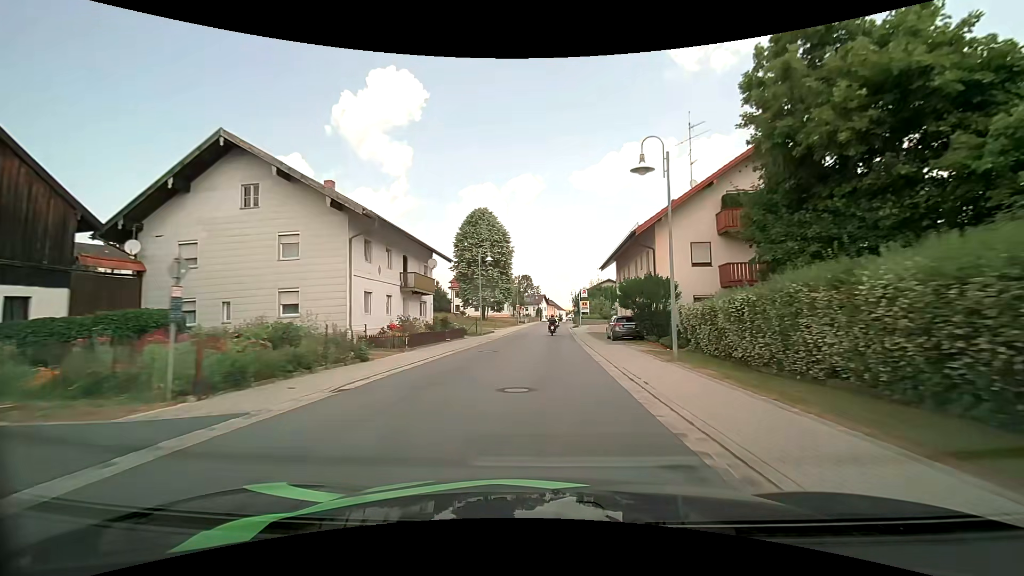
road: secondary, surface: asphalt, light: Day
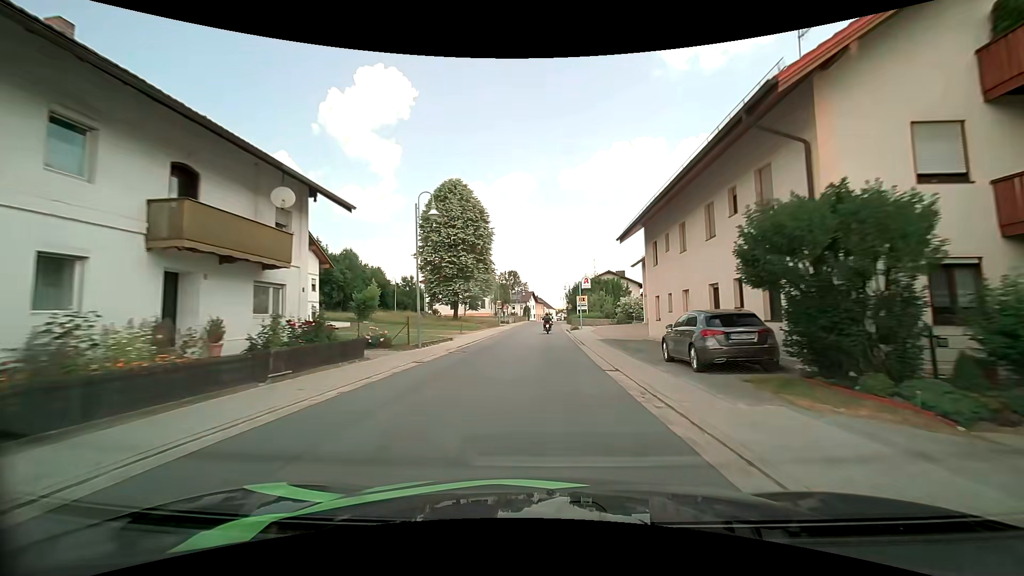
(+0.2, +17.0) m; +1°
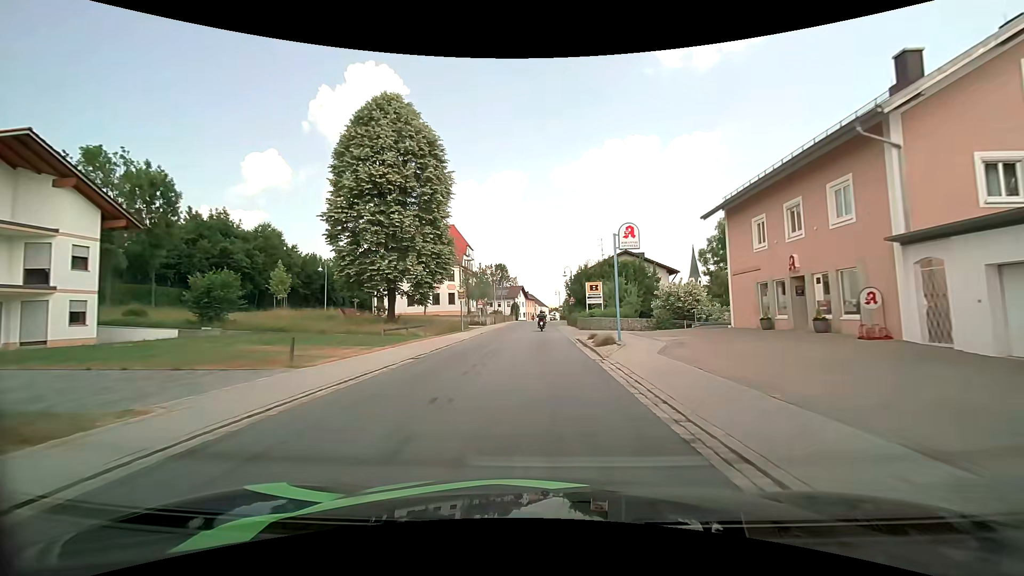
(+0.3, +25.6) m; +1°
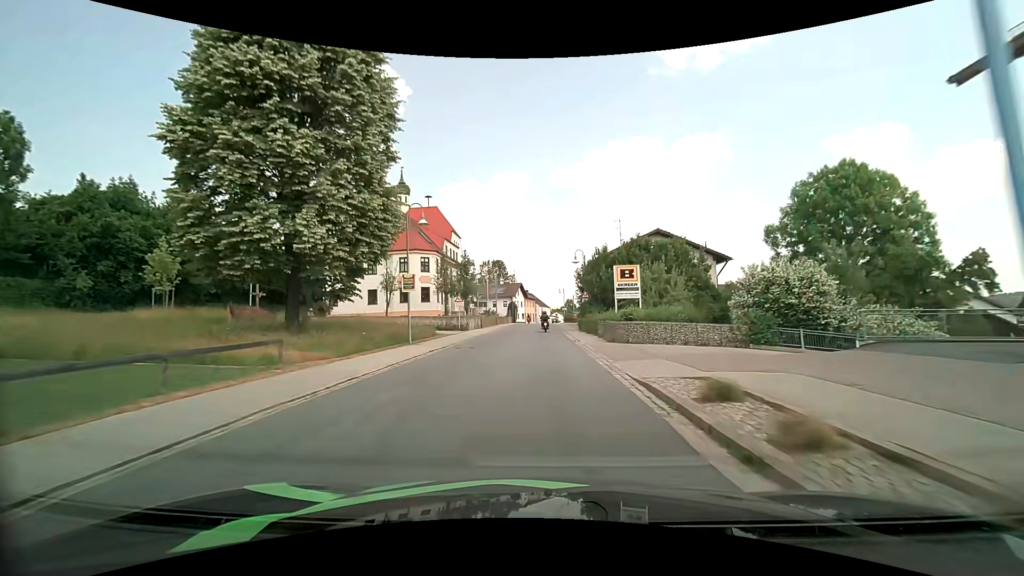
(0.0, +16.6) m; 0°
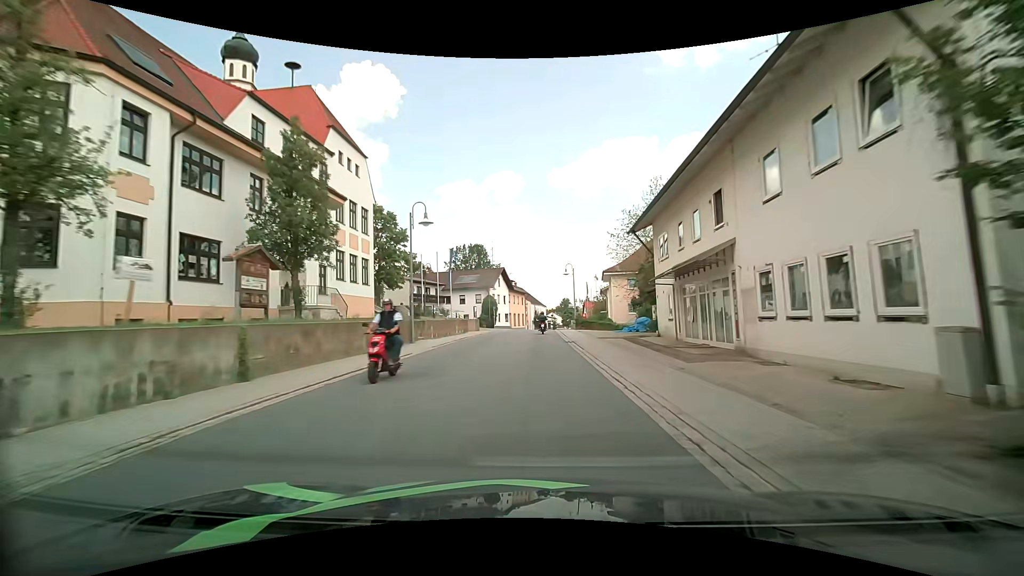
(+0.1, +41.6) m; 0°
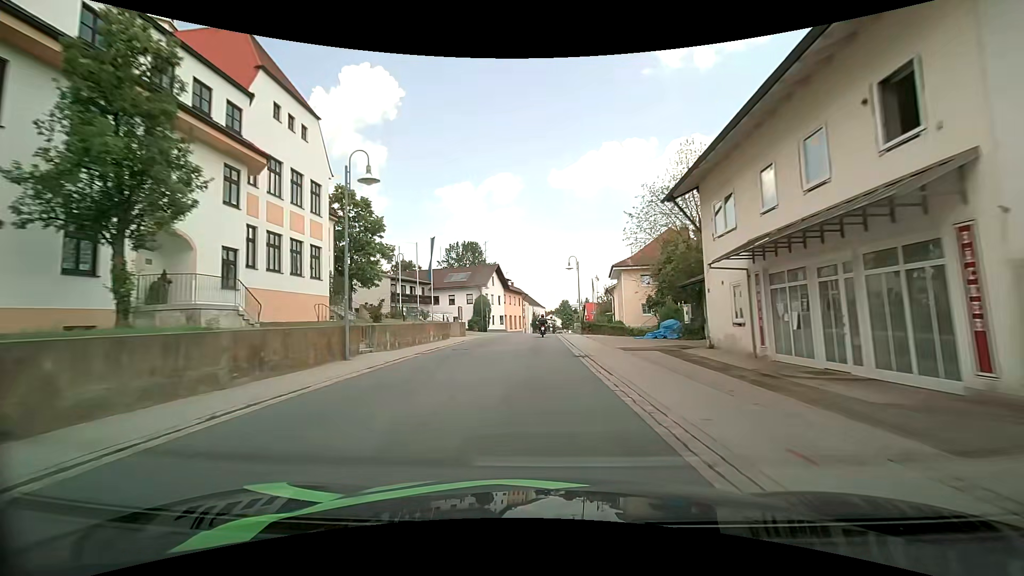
(0.0, +8.2) m; 0°
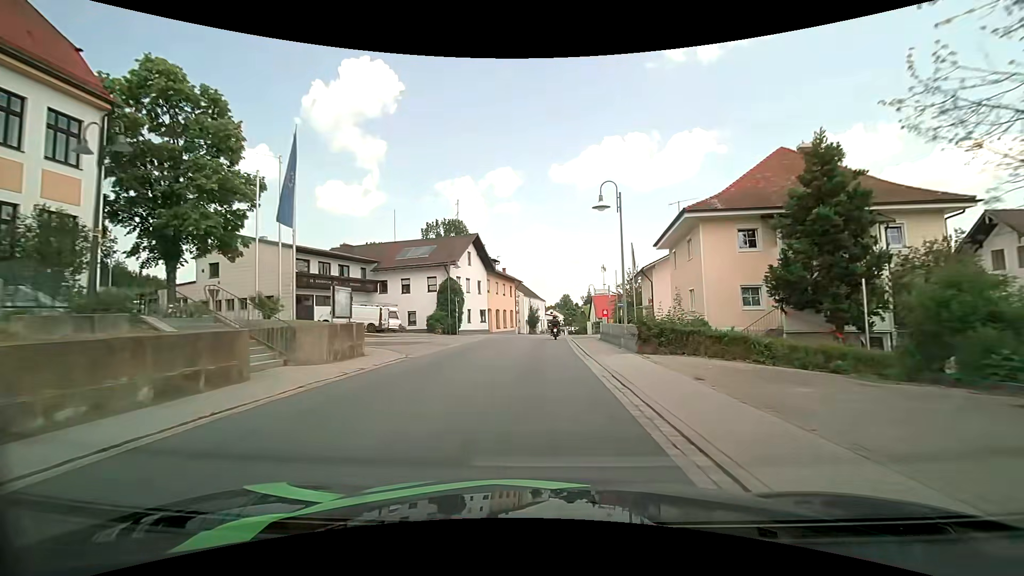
(0.0, +23.5) m; 0°
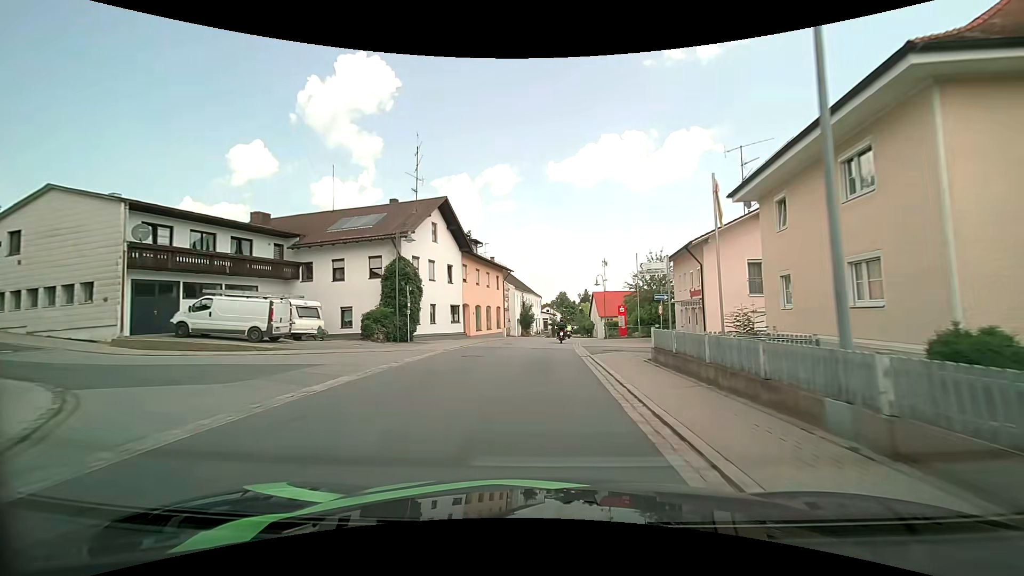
(+0.1, +14.6) m; +1°
(0, +10) (0, +20) (+1, +30) (+1, +40) (+3, +50) (+4, +60) (+6, +70) (+8, +79) (+9, +89) (+9, +99) m
